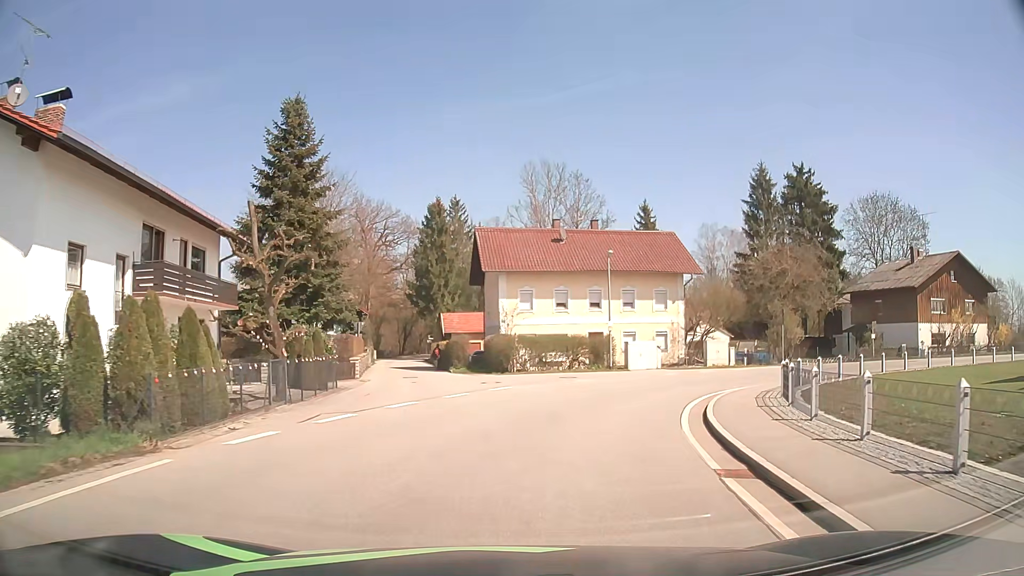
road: tertiary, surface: asphalt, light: Day
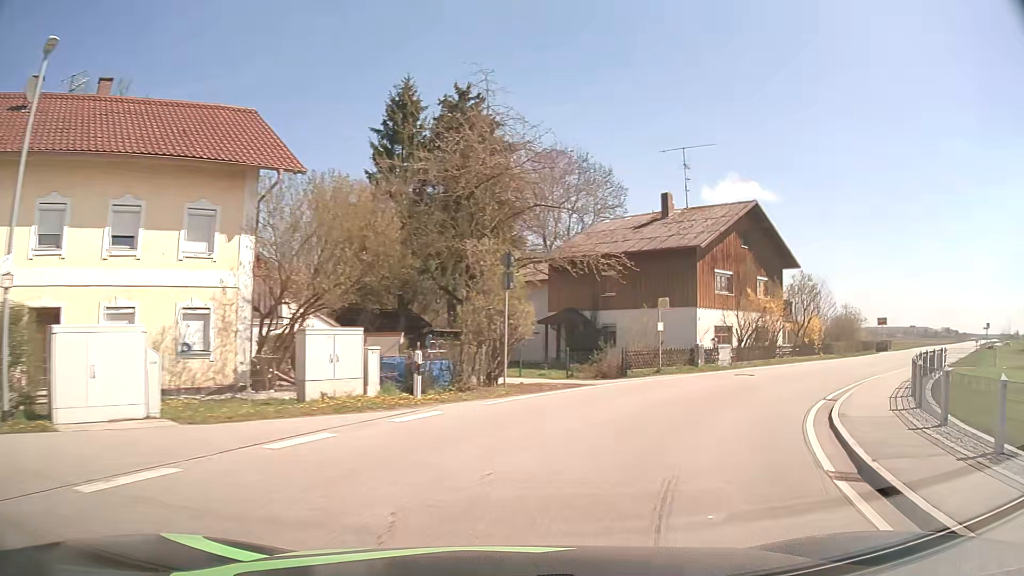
(+6.3, +24.7) m; +34°
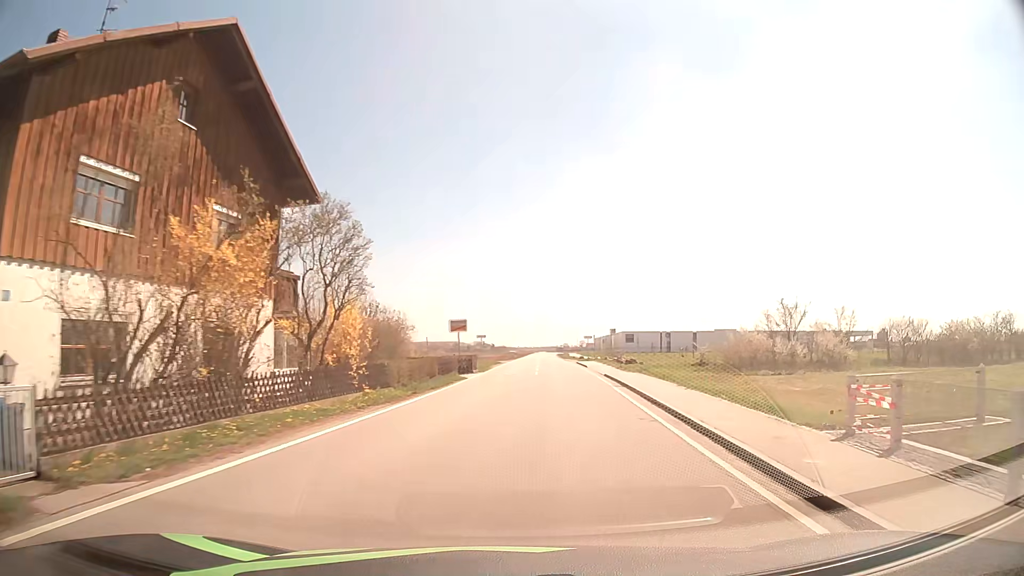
(+9.0, +21.4) m; +42°
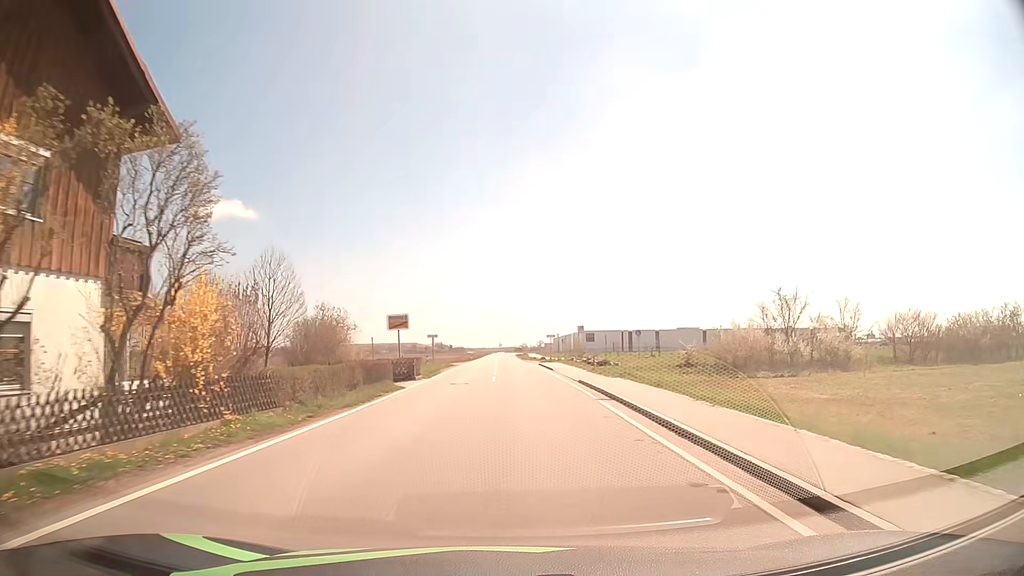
(+0.3, +6.7) m; +4°
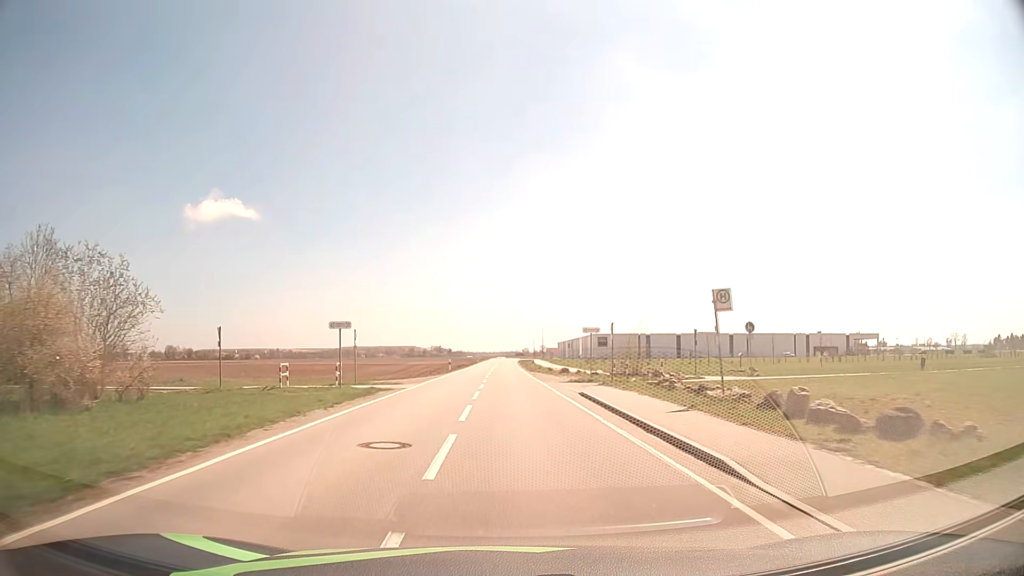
(0.0, +32.6) m; 0°
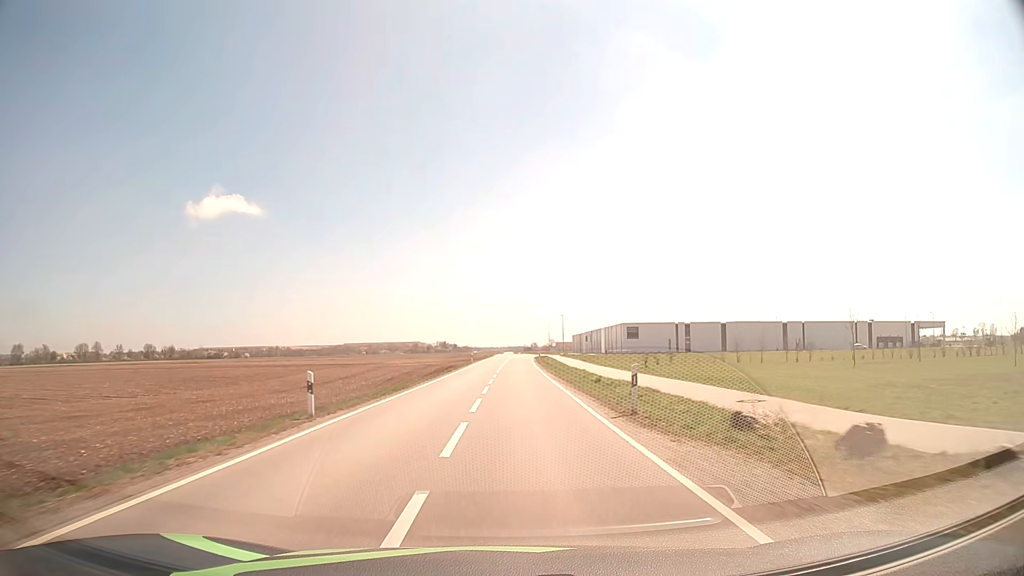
(-0.2, +41.8) m; 0°
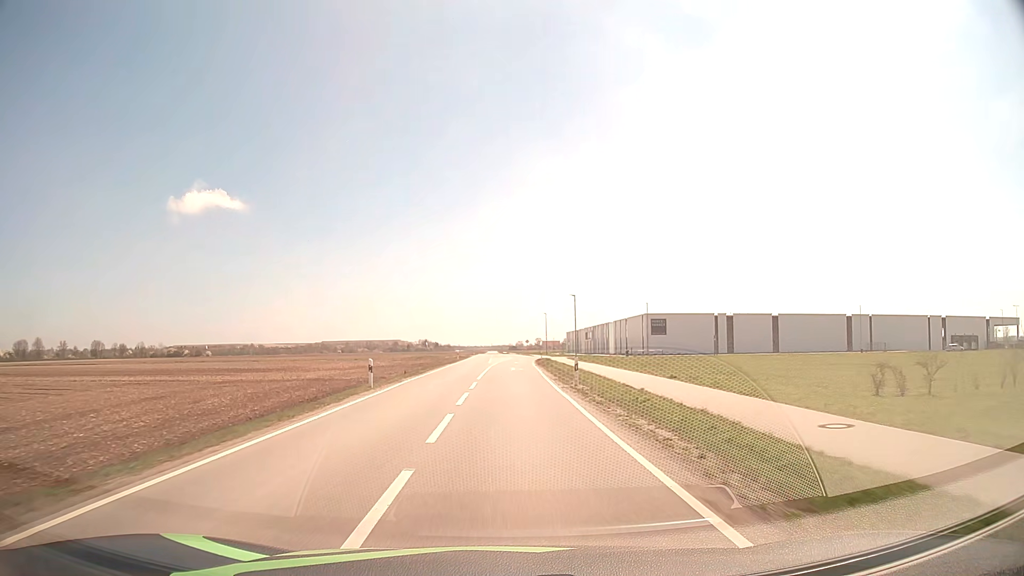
(+0.5, +47.6) m; +1°
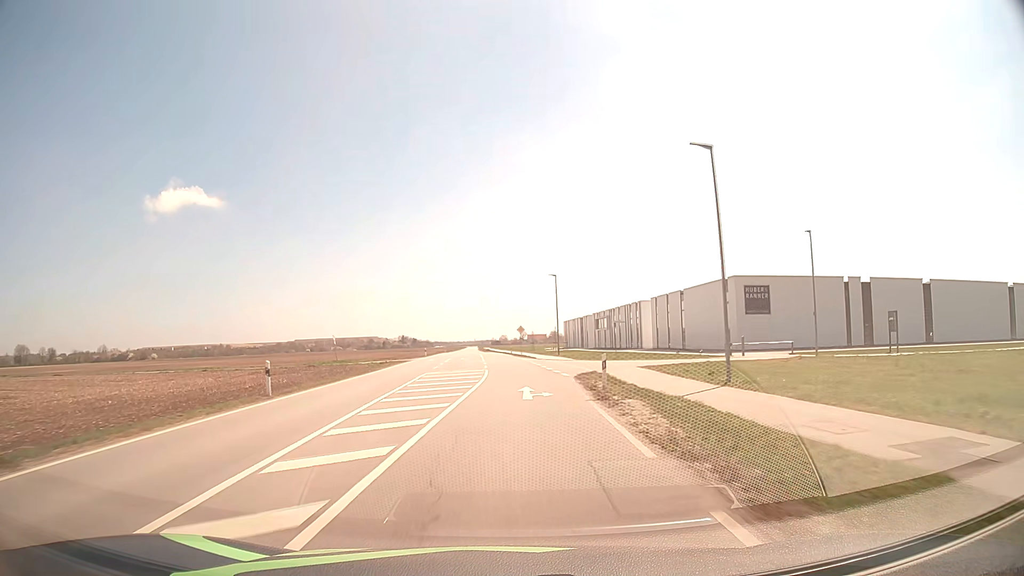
(+0.9, +62.3) m; +2°
(0, +10) (0, +20) (0, +30) (0, +40) (-1, +50) (-1, +60) (-2, +70) (-2, +80) (-3, +90) (-4, +100) m
